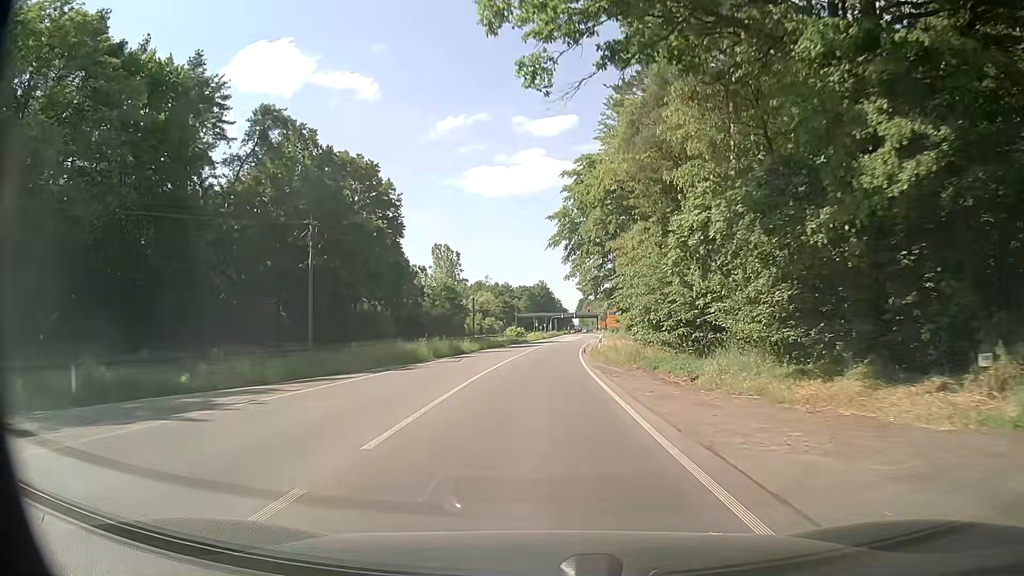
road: secondary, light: Day
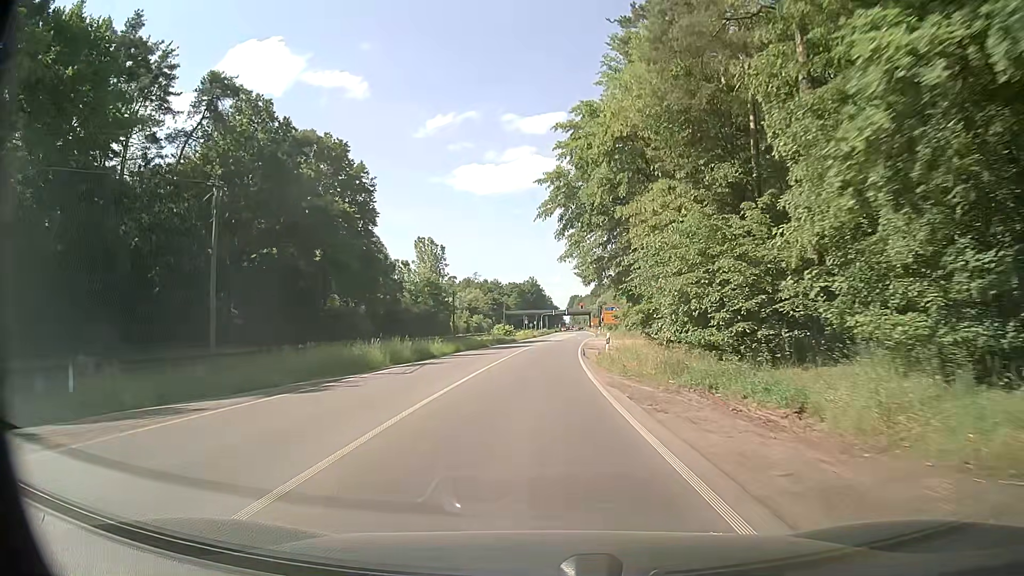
(+0.1, +9.5) m; +1°
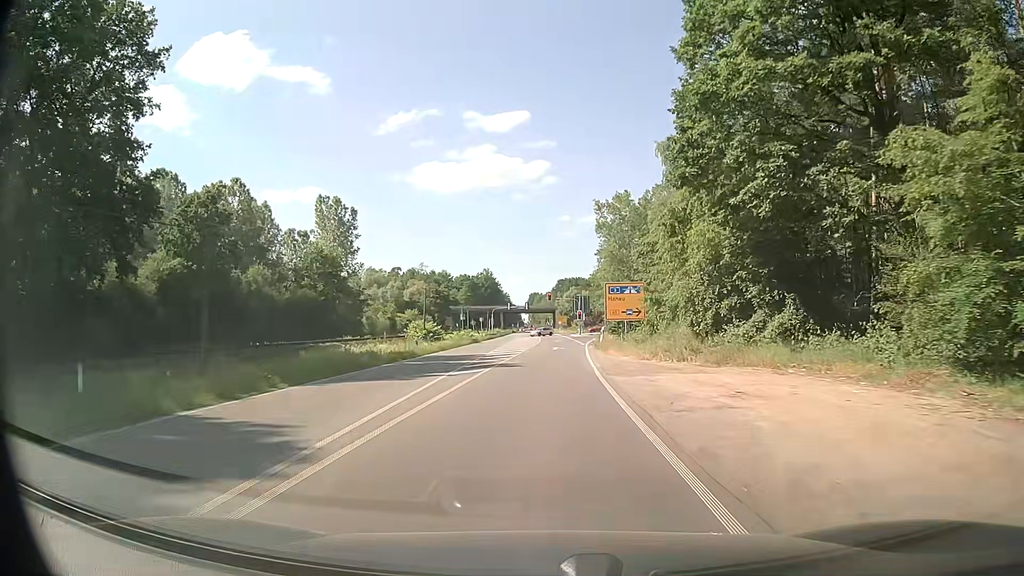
(+1.4, +46.6) m; +3°
(0, +10) (0, +20) (+1, +30) (+1, +40) (+2, +50) (+2, +60) (+3, +70) (+4, +80) (+6, +90) (+10, +99) m
